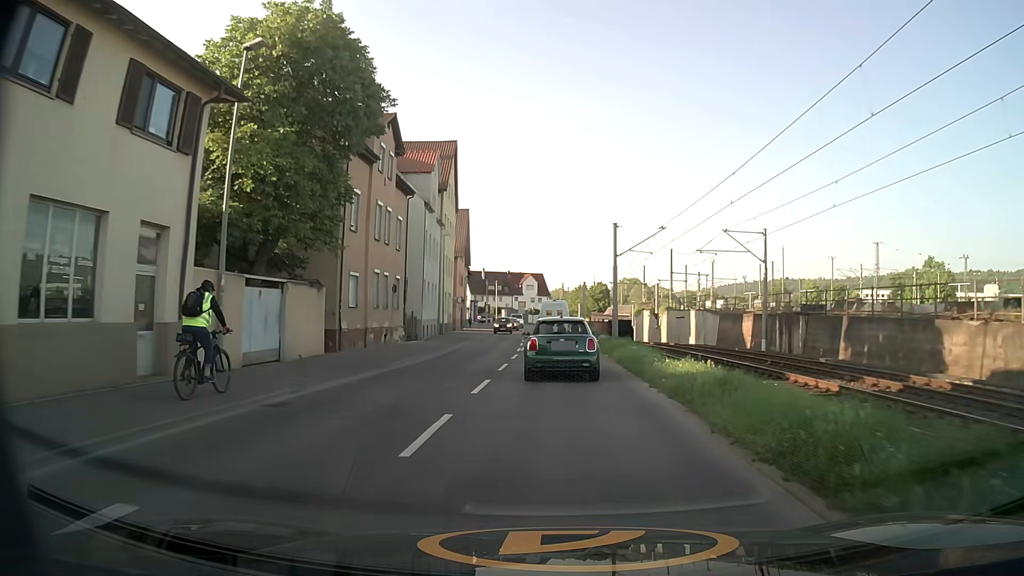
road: secondary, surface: asphalt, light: Day
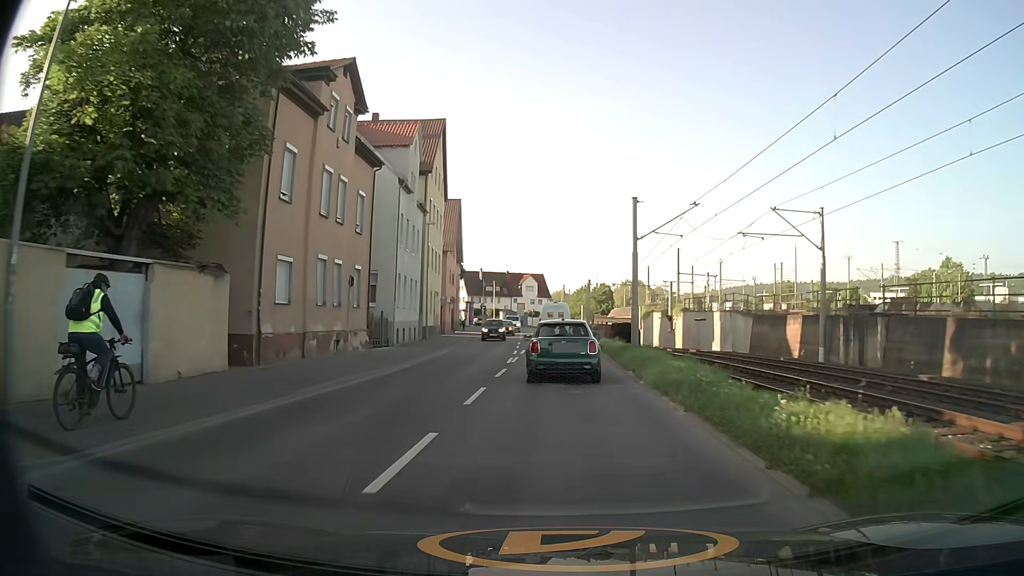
(0.0, +7.4) m; 0°
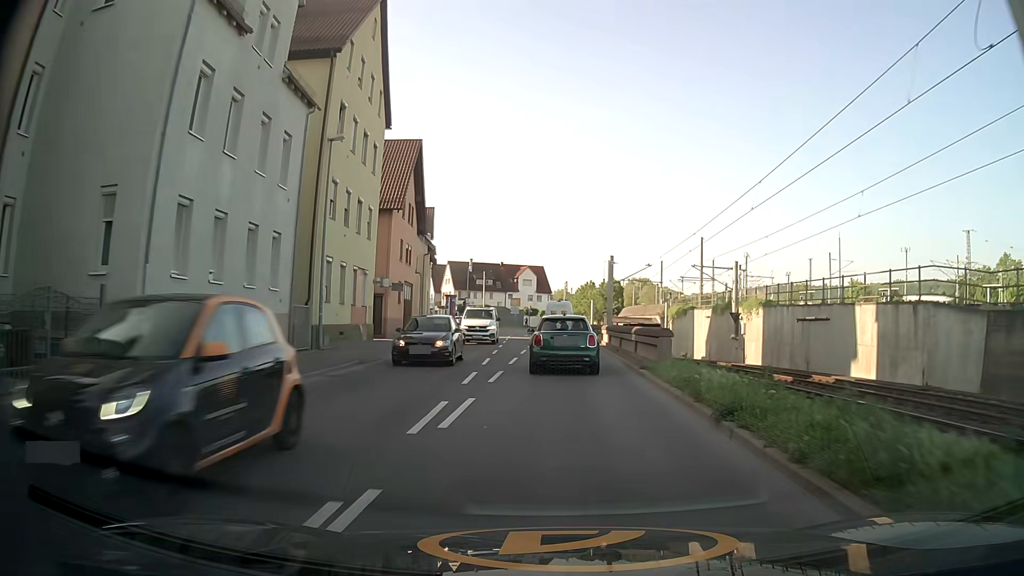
(0.0, +21.7) m; 0°
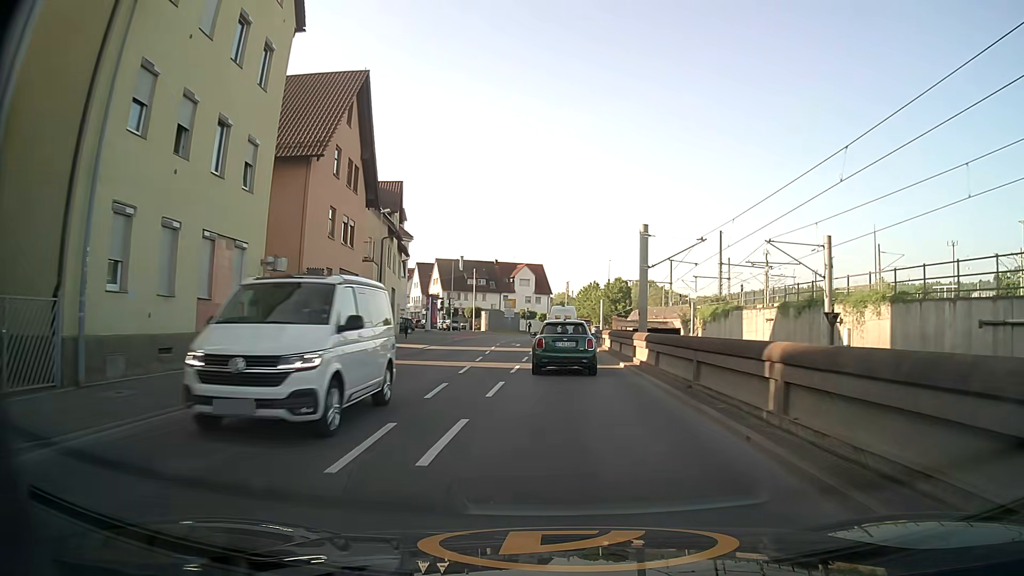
(-0.1, +14.1) m; -1°
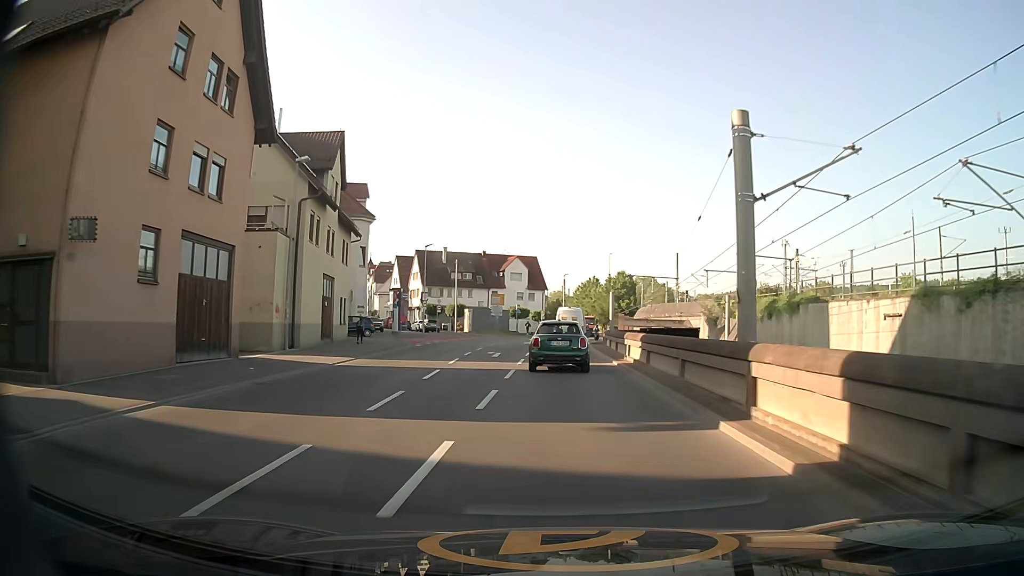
(+0.3, +13.9) m; +1°
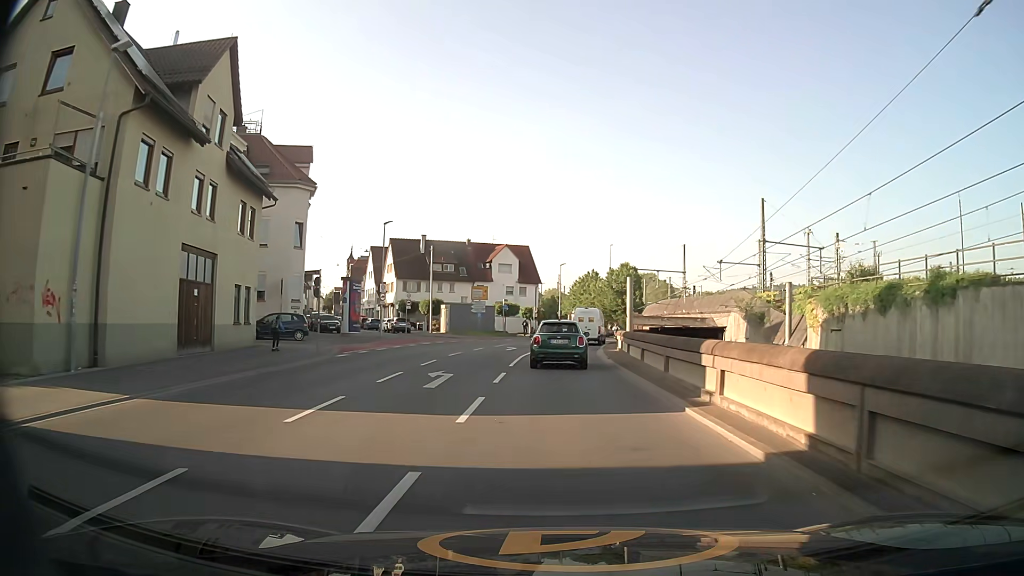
(0.0, +13.7) m; +1°
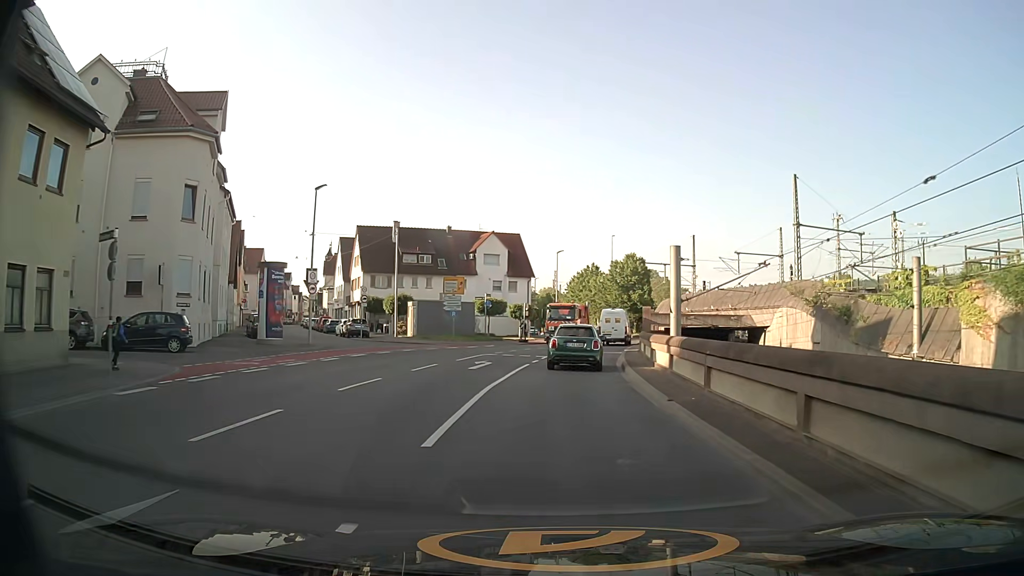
(0.0, +13.7) m; 0°
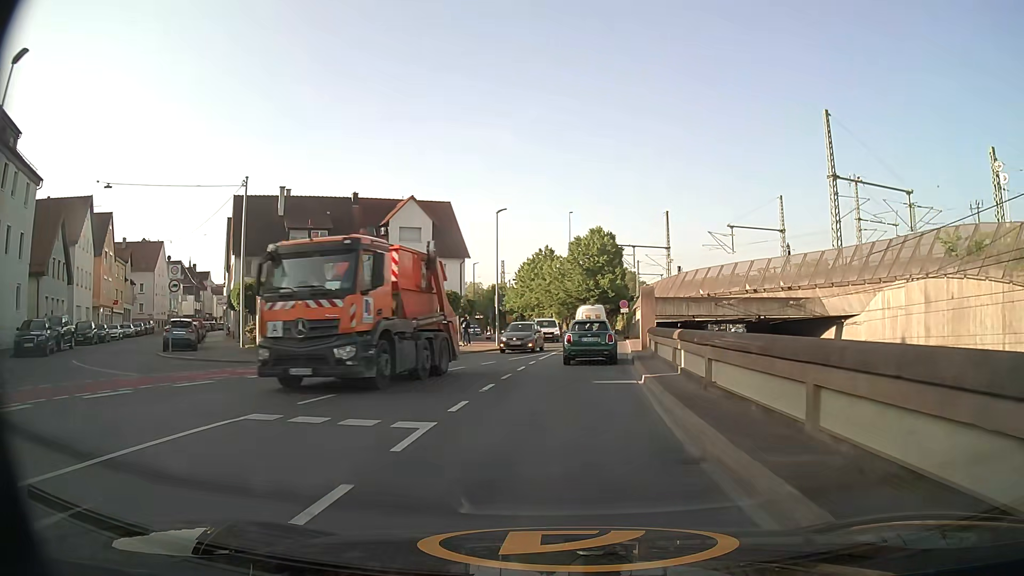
(+0.7, +21.1) m; +4°
(0, +10) (+1, +20) (+2, +30) (+2, +40) (+3, +50) (+2, +60) (+1, +70) (-1, +80) (-3, +89) (-6, +99) m
